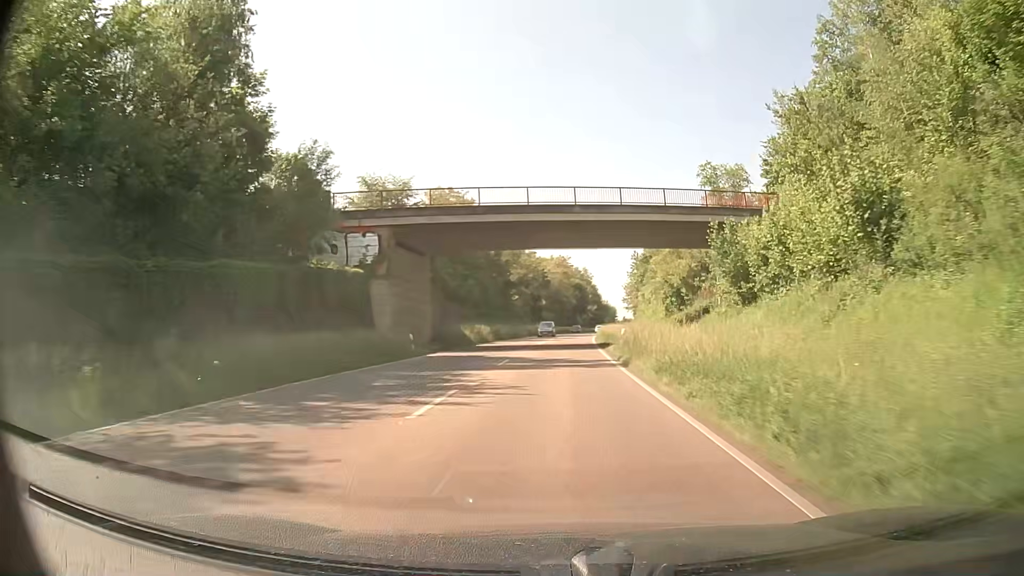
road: primary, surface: asphalt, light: Day
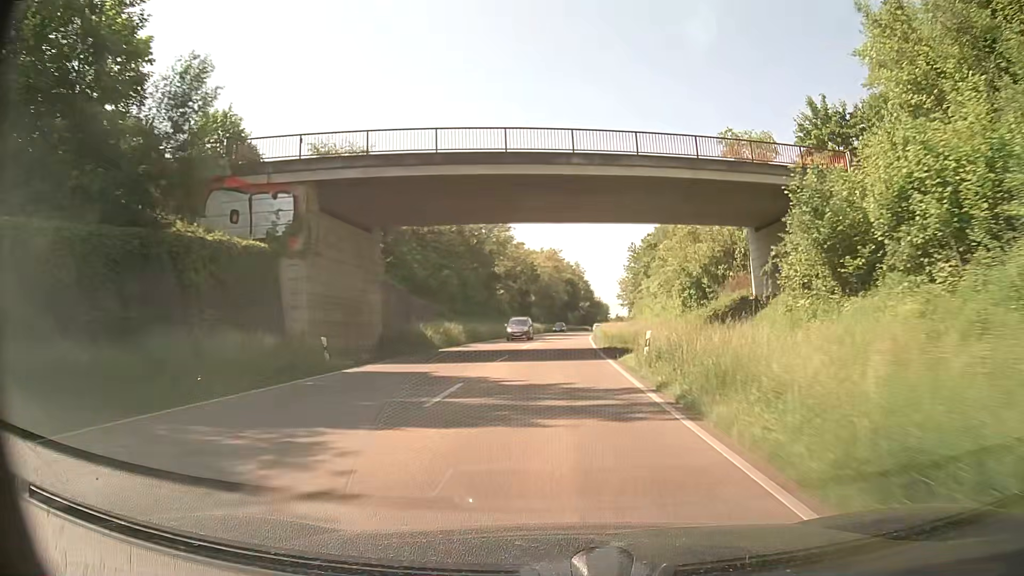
(+0.1, +10.8) m; +1°
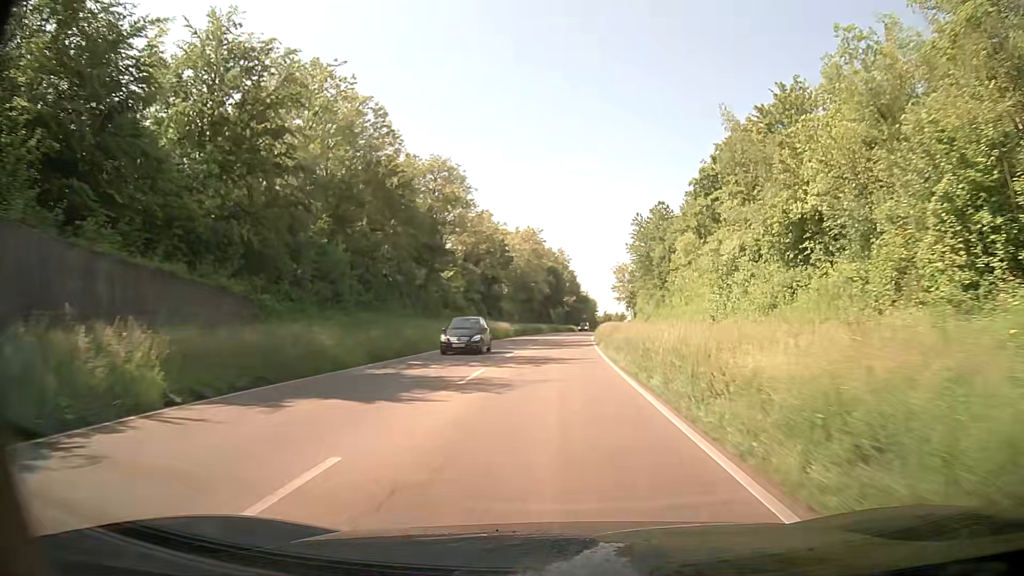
(+0.4, +32.3) m; 0°
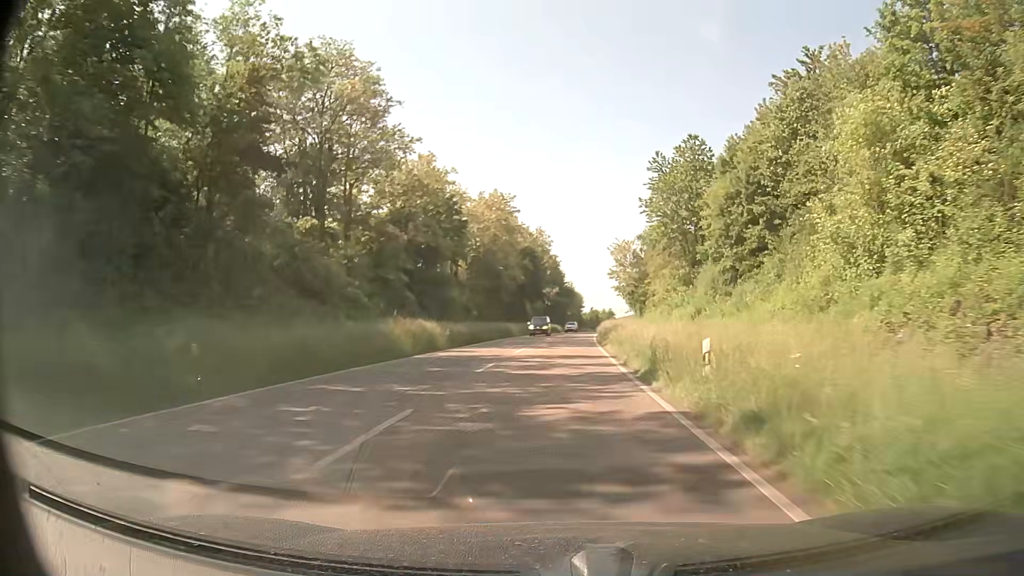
(+1.7, +32.3) m; +4°
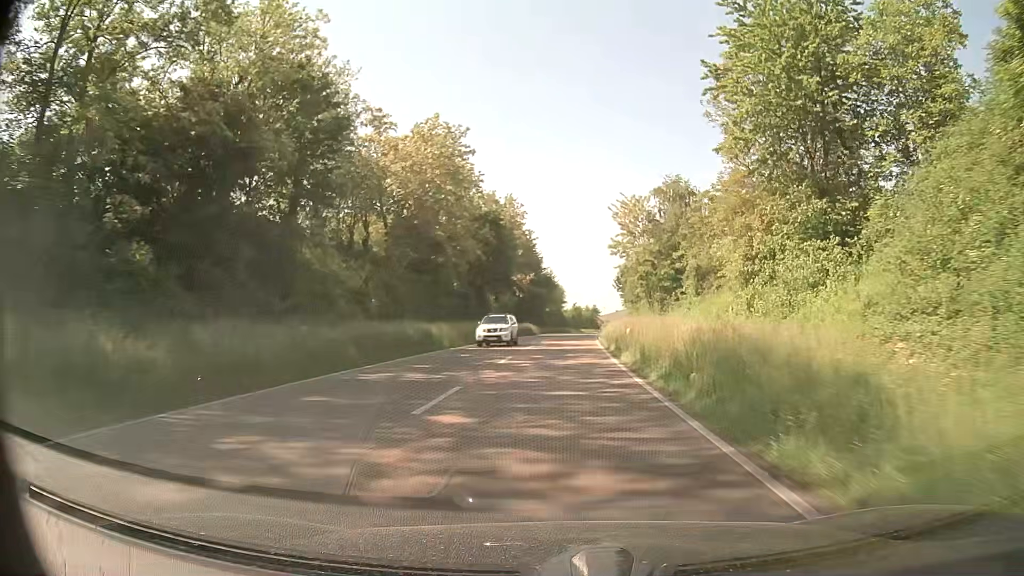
(+0.5, +32.4) m; +2°
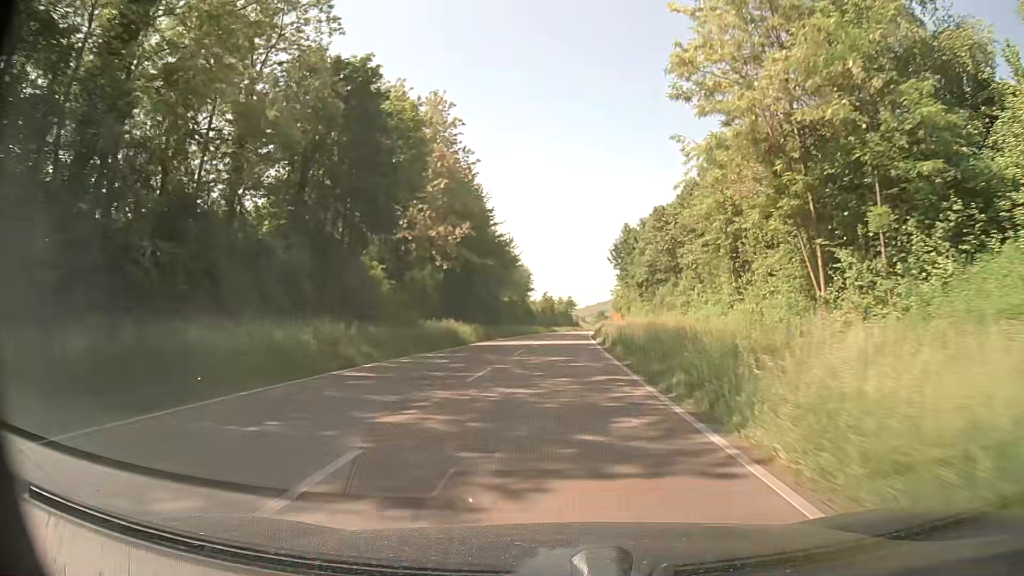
(+1.2, +42.9) m; +3°
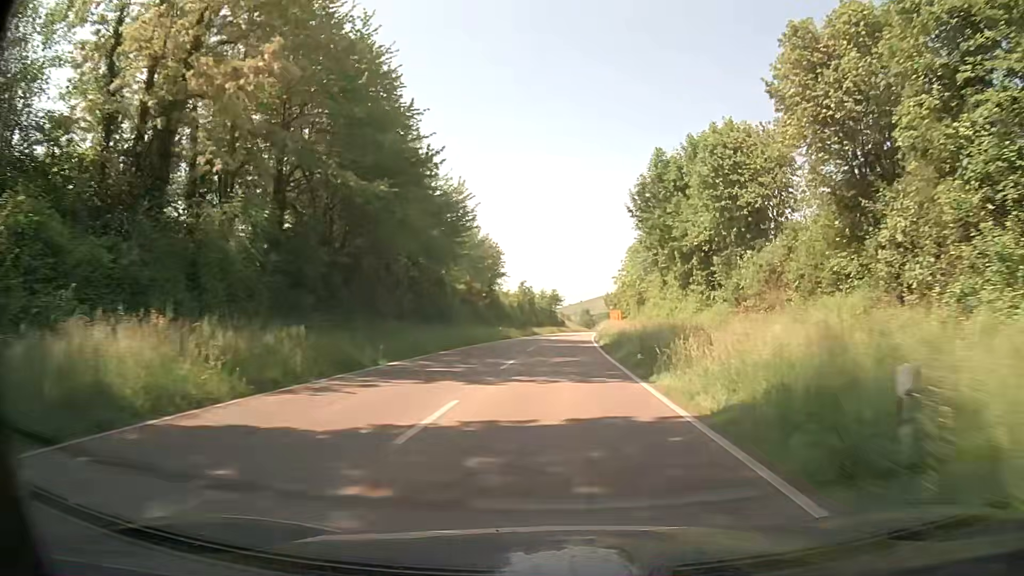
(+0.4, +31.3) m; +1°
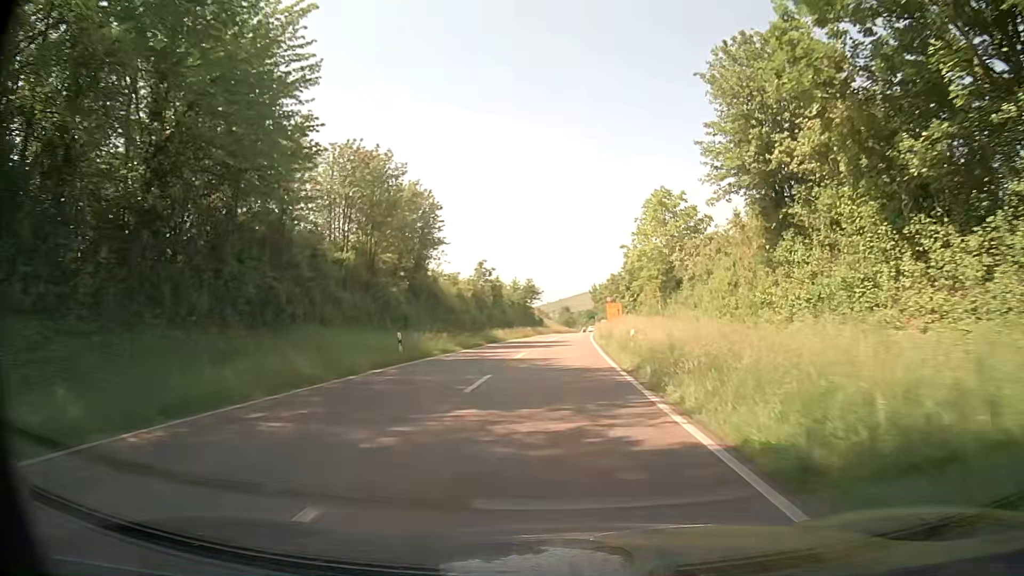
(+0.5, +30.5) m; +2°
(0, +10) (0, +20) (0, +30) (+1, +40) (+1, +50) (+2, +60) (+2, +70) (+3, +80) (+4, +90) (+4, +100) m
